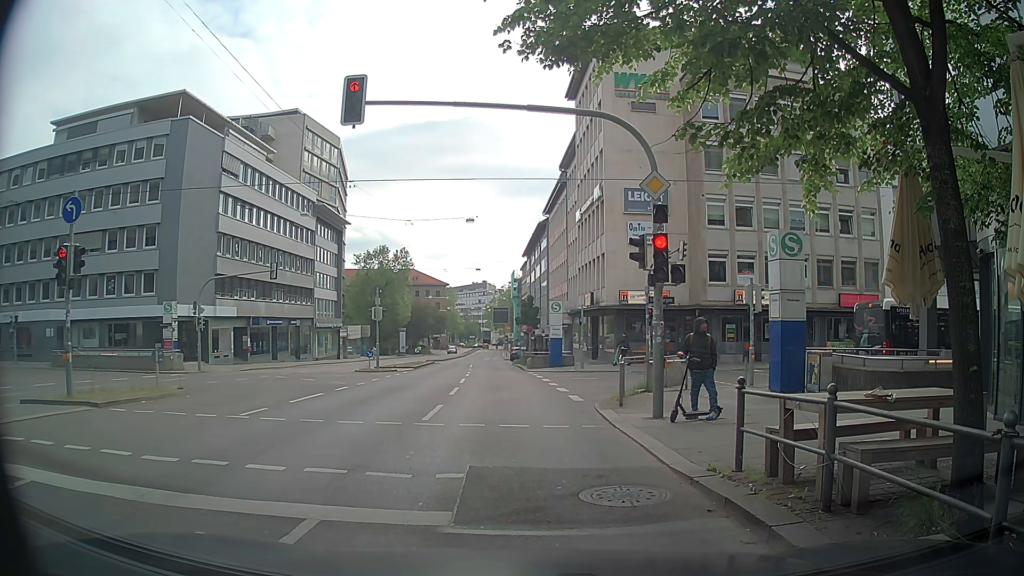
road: secondary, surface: asphalt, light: Day
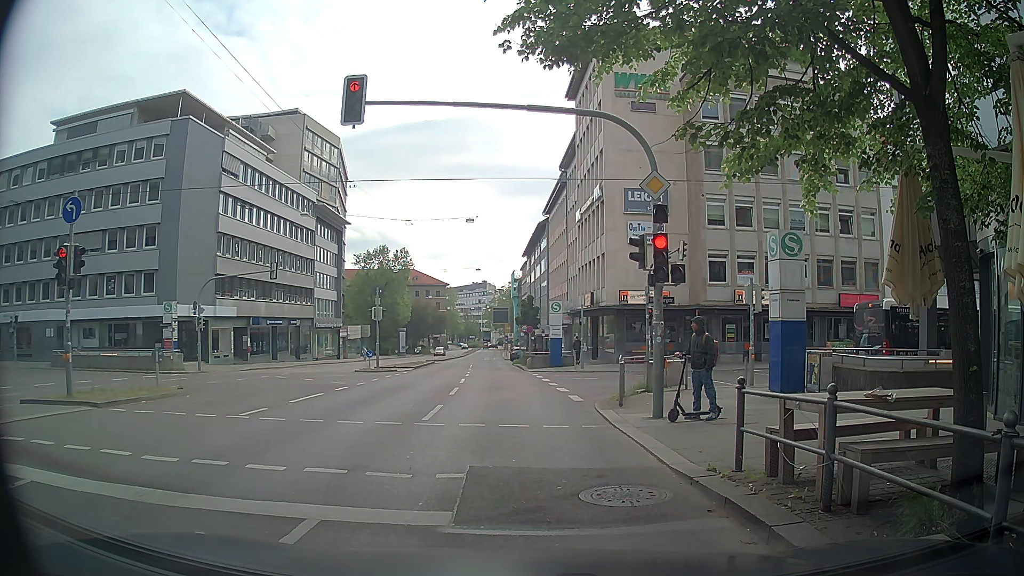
(0.0, 0.0) m; 0°
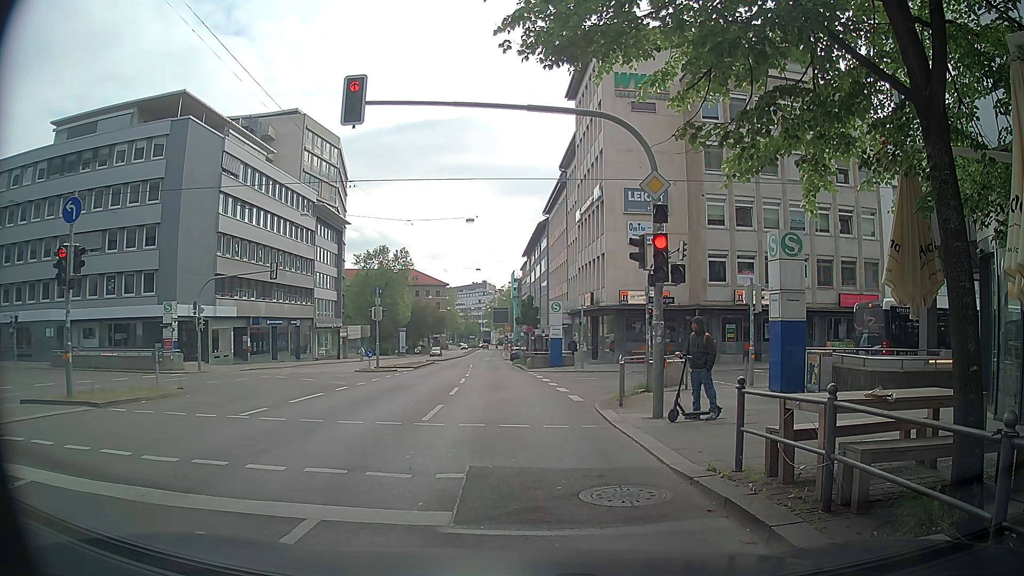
(0.0, 0.0) m; 0°
(+1, +10) (+1, +20) (+1, +30) (+1, +40) (+1, +50) (+1, +60) (+1, +70) (+1, +80) (+1, +90) (+2, +100) m
